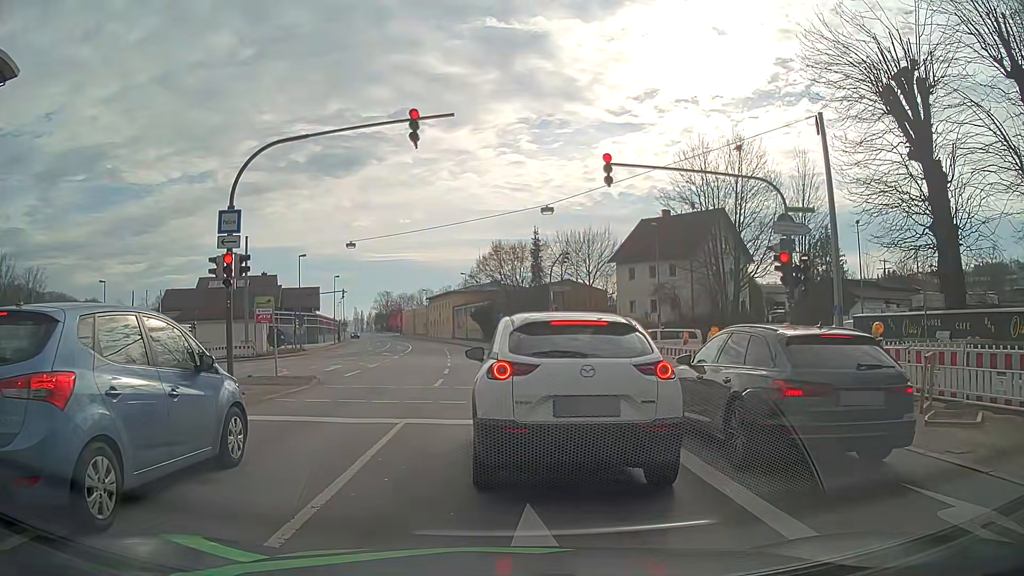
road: primary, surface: asphalt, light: Day
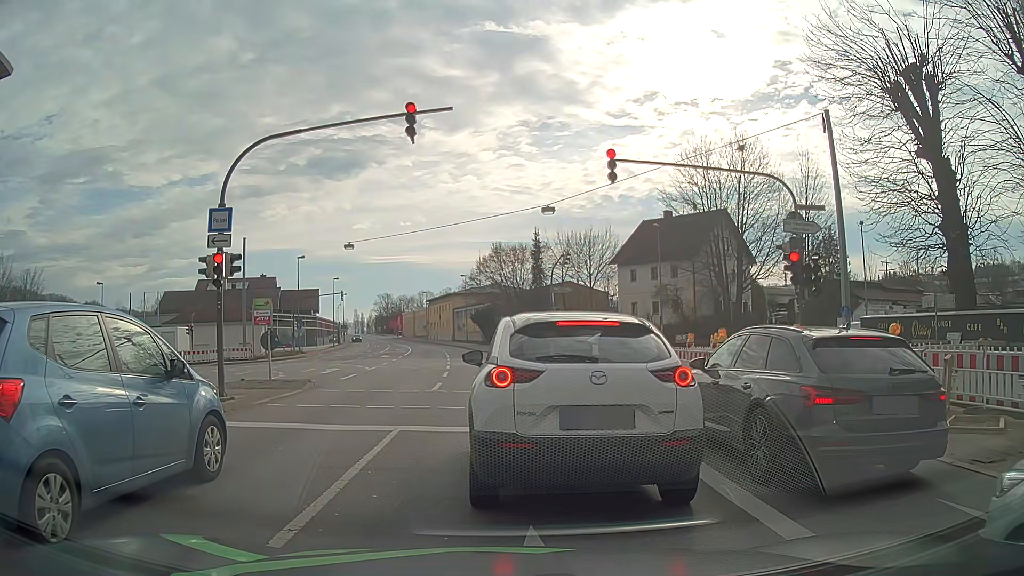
(0.0, +0.6) m; 0°
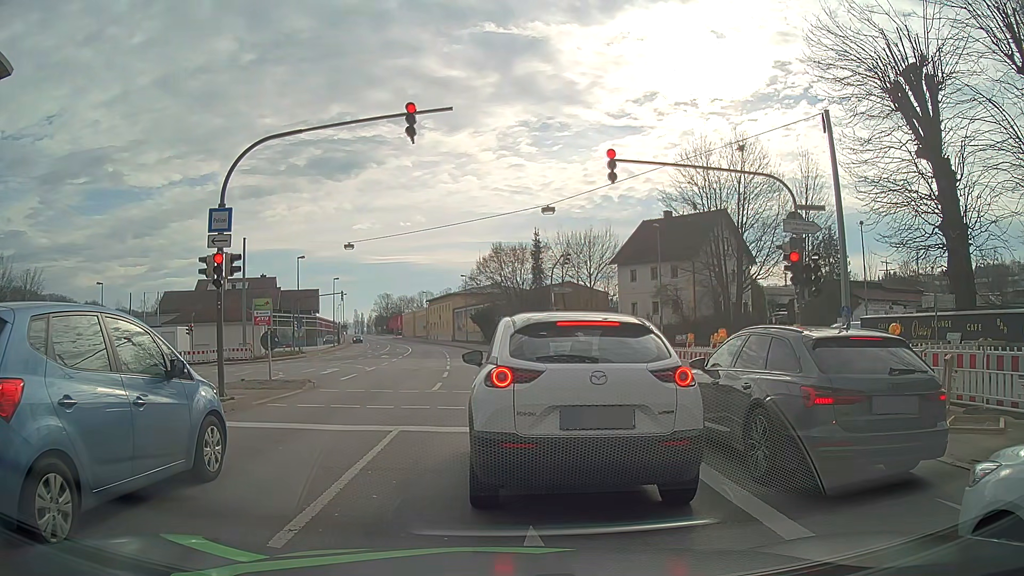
(0.0, 0.0) m; 0°
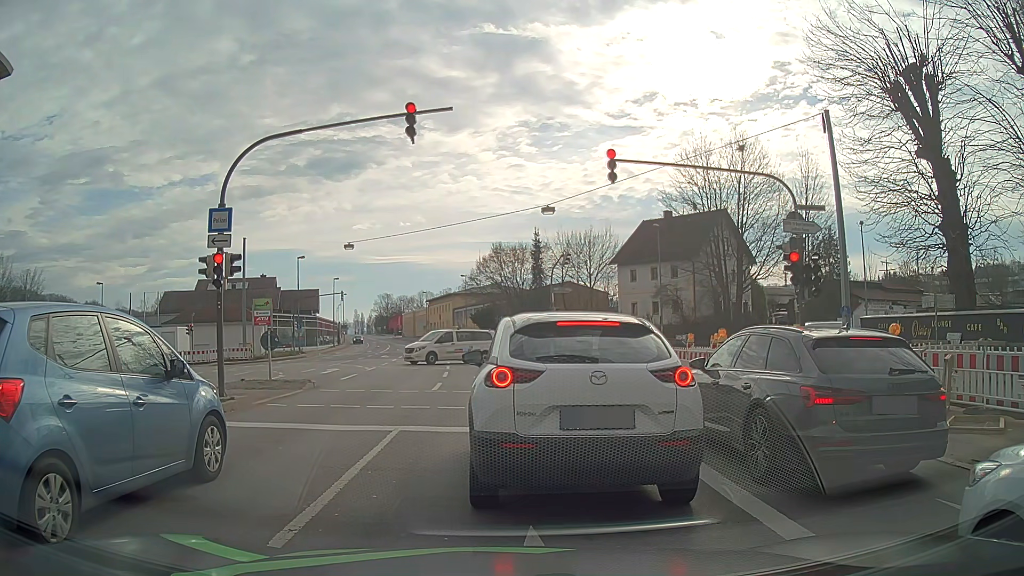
(0.0, 0.0) m; 0°
